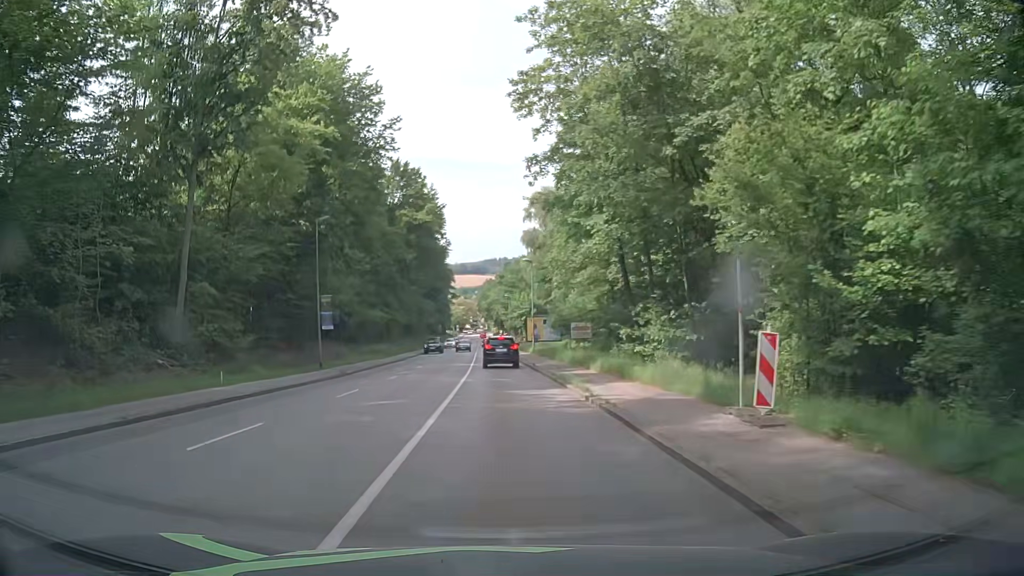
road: tertiary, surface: asphalt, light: Day
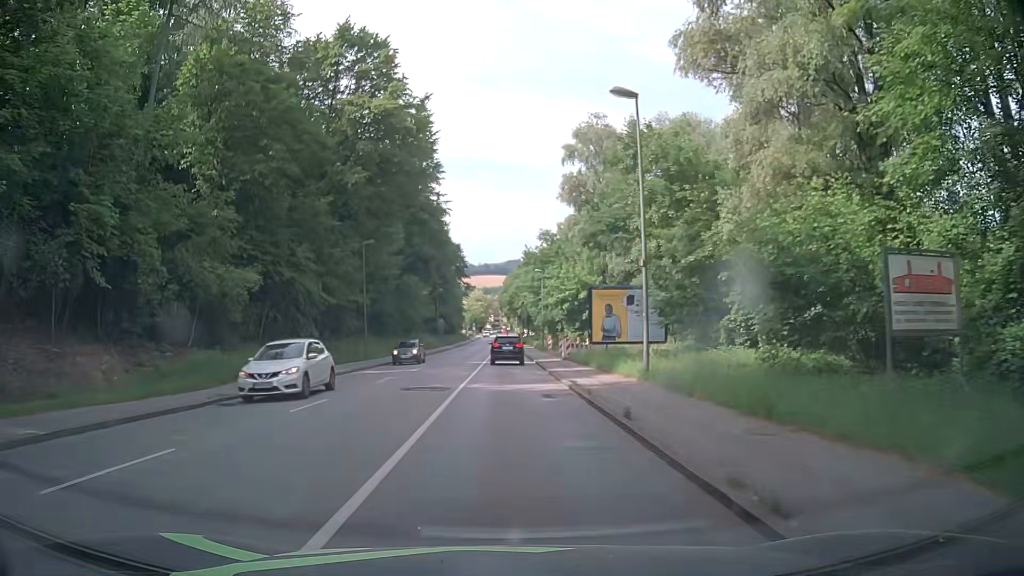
(-0.6, +40.1) m; -2°
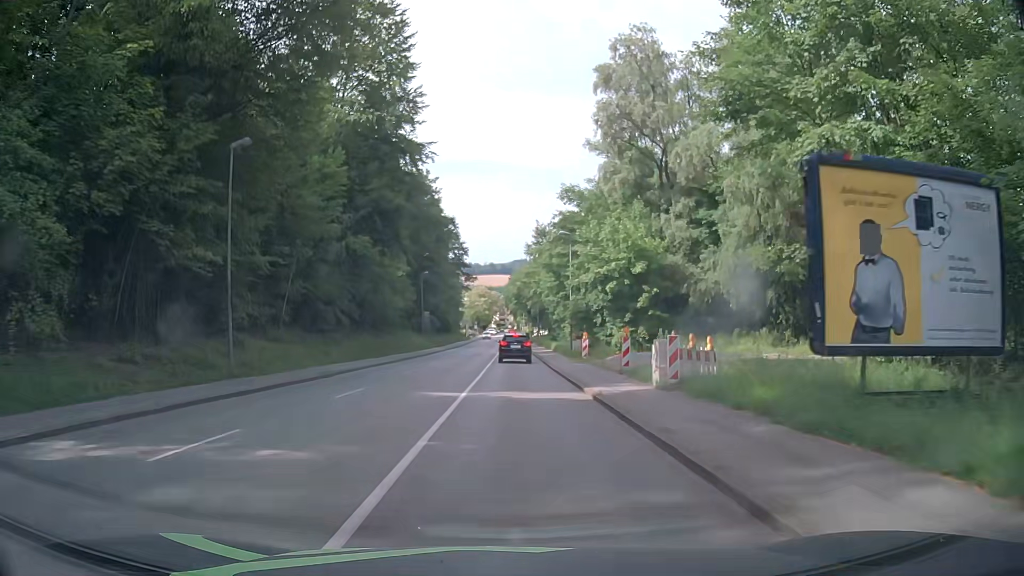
(0.0, +24.2) m; 0°
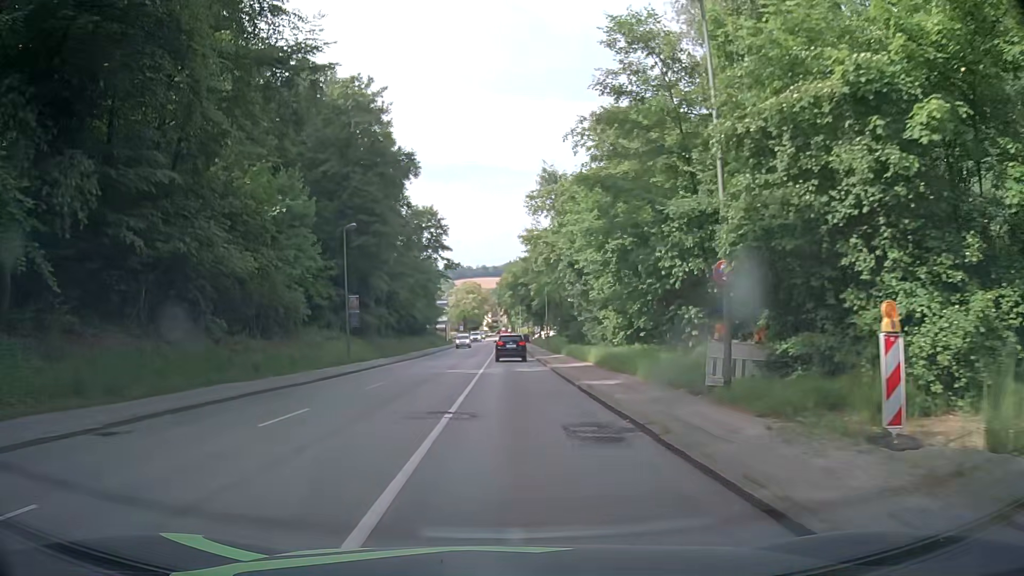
(+0.2, +32.2) m; 0°
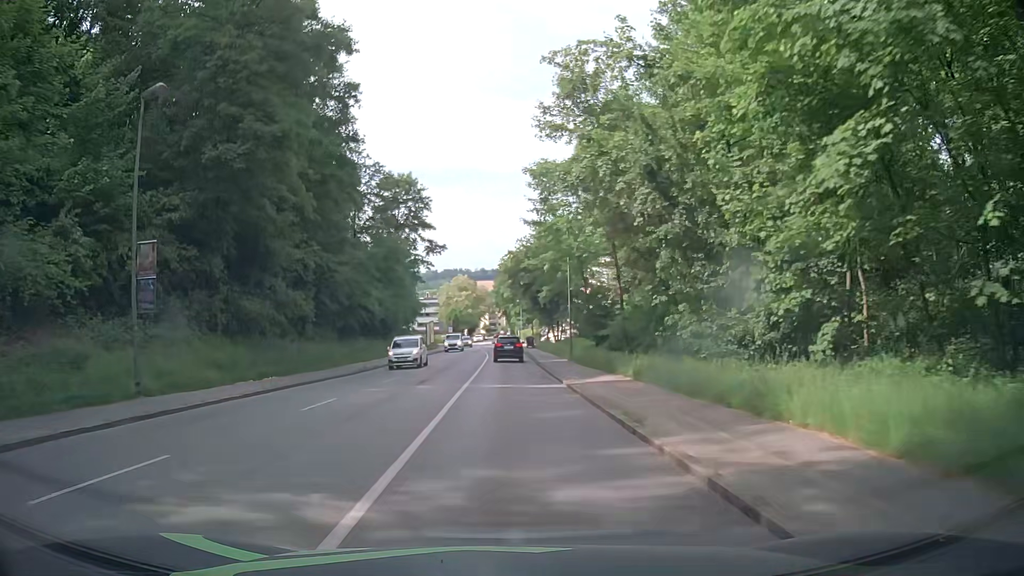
(+0.1, +23.8) m; 0°
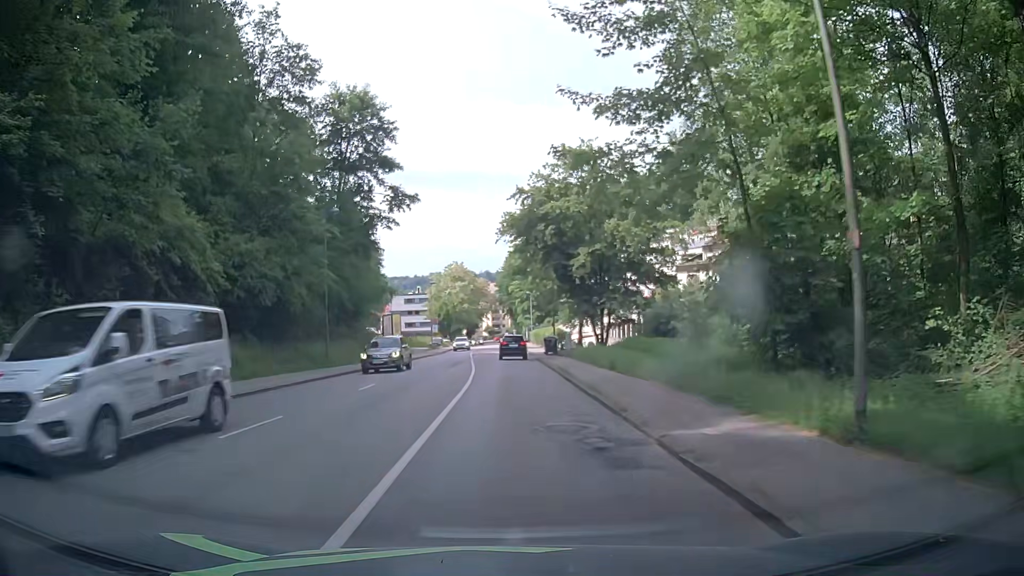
(0.0, +31.4) m; 0°
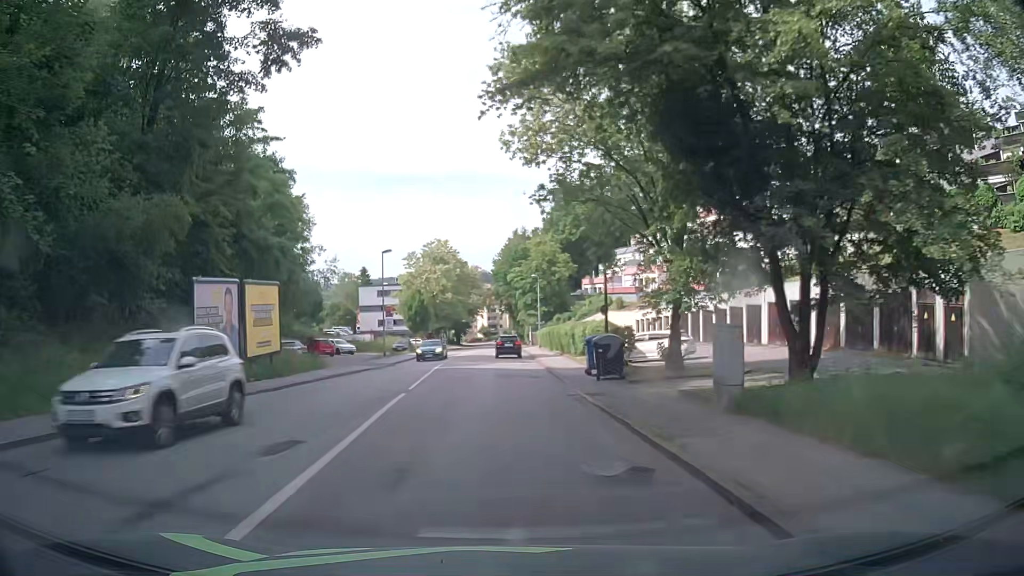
(+0.2, +30.8) m; +1°
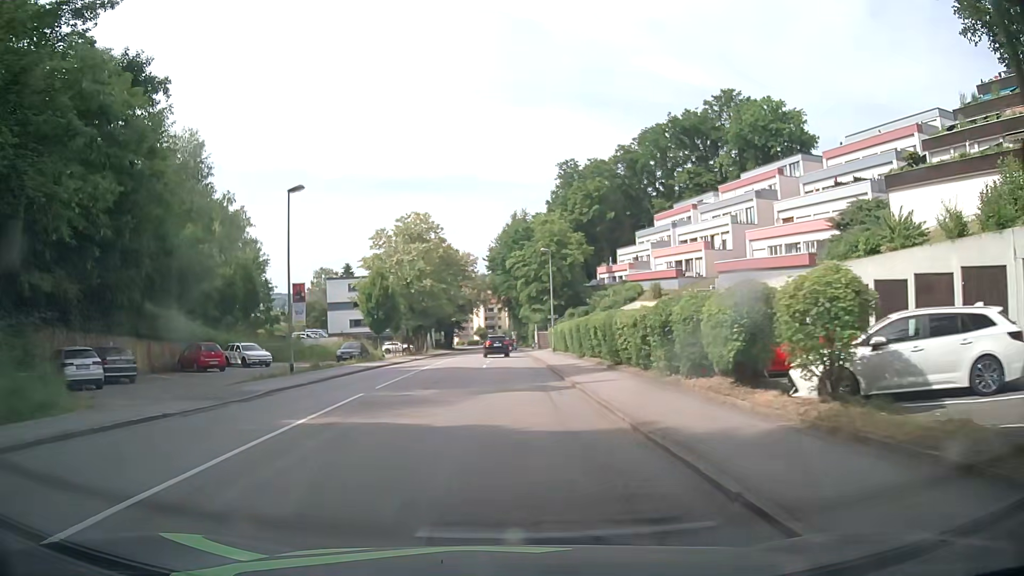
(-0.1, +22.6) m; 0°
(0, +10) (0, +20) (0, +30) (0, +40) (0, +50) (0, +60) (0, +70) (0, +80) (0, +90) (0, +100) m
